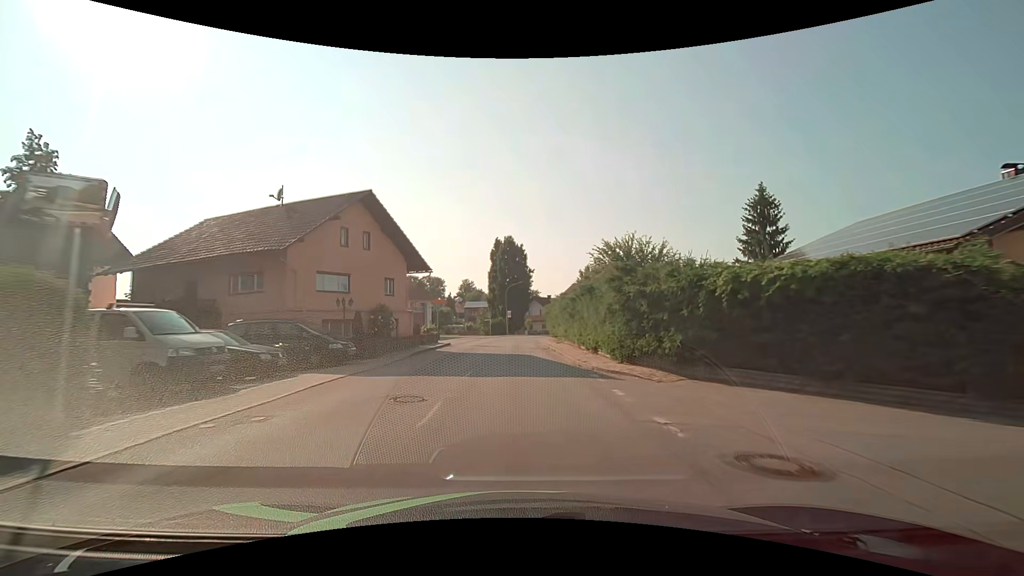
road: secondary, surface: asphalt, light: Day
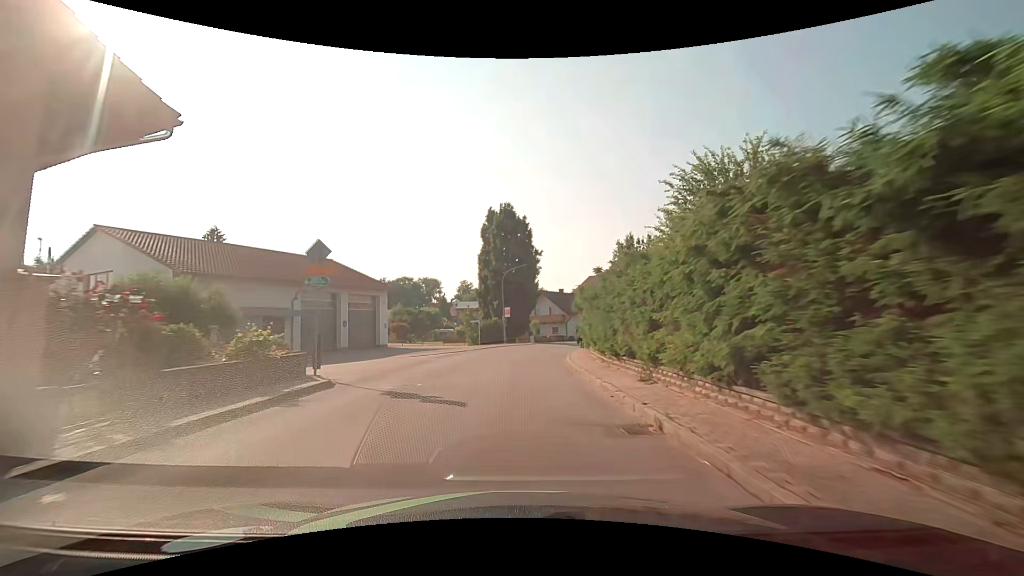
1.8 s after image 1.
(0.0, +22.9) m; 0°
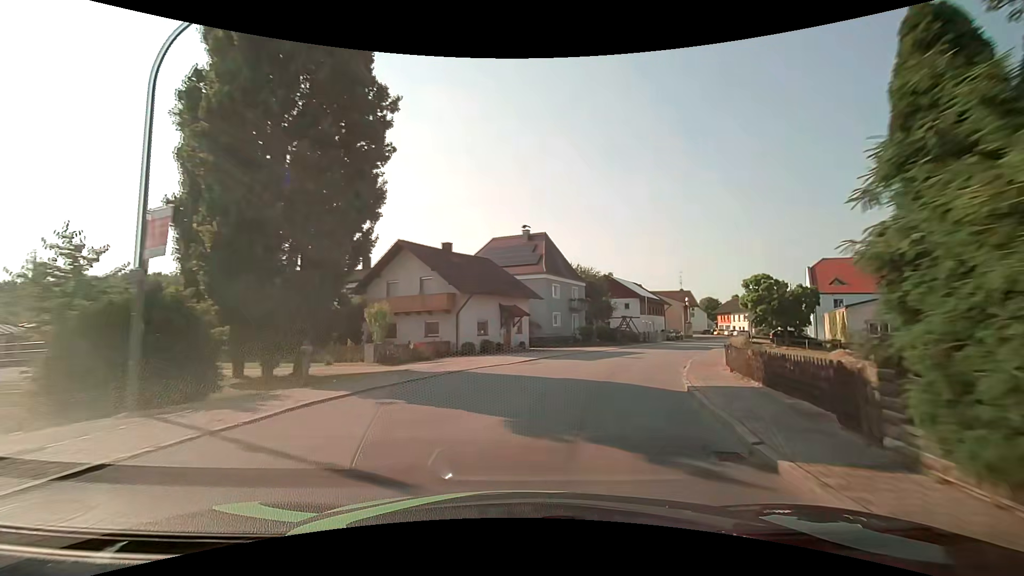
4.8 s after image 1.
(+2.4, +37.9) m; +13°
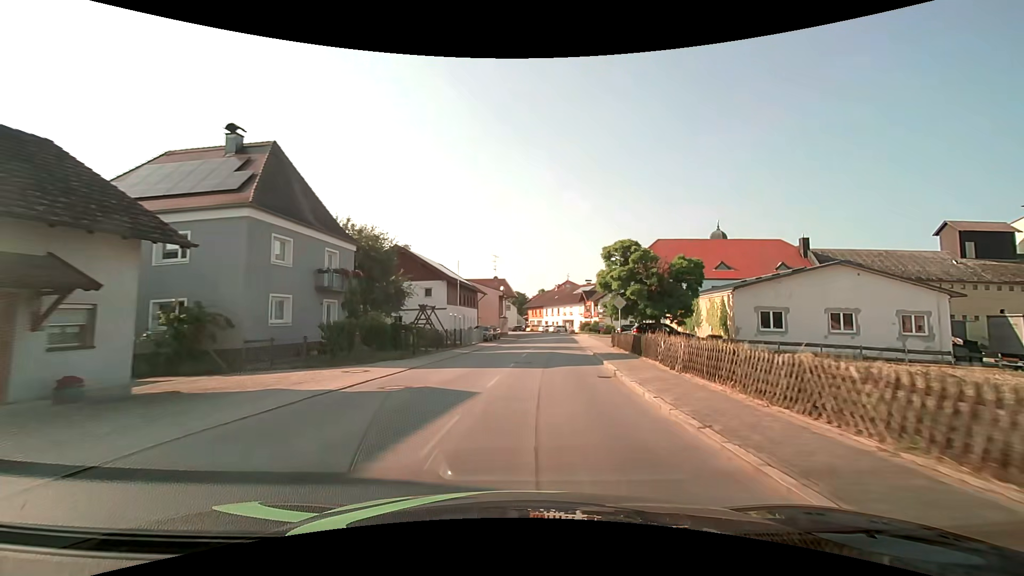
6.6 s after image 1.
(+4.5, +22.2) m; +23°
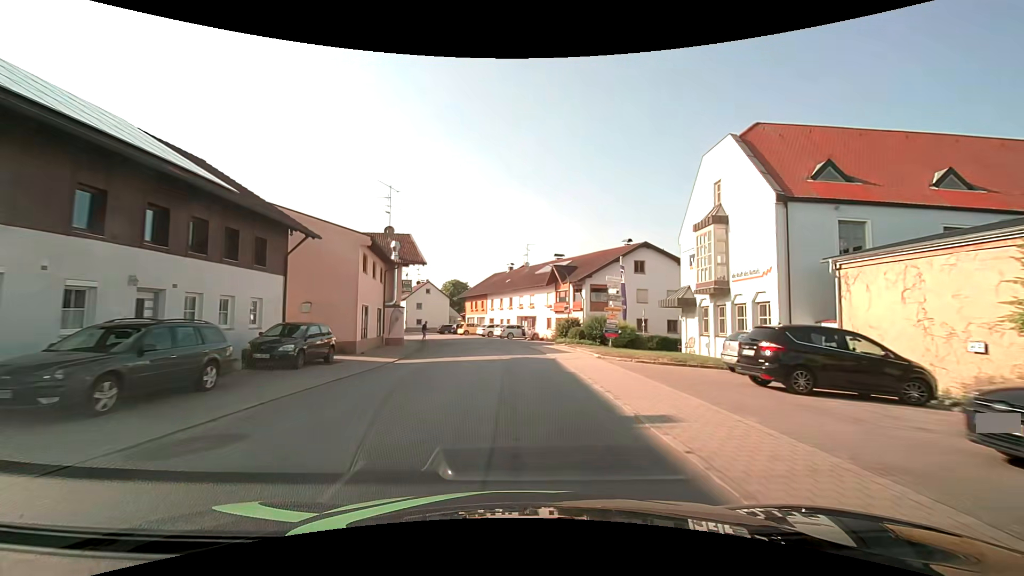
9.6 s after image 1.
(+3.3, +37.9) m; +6°
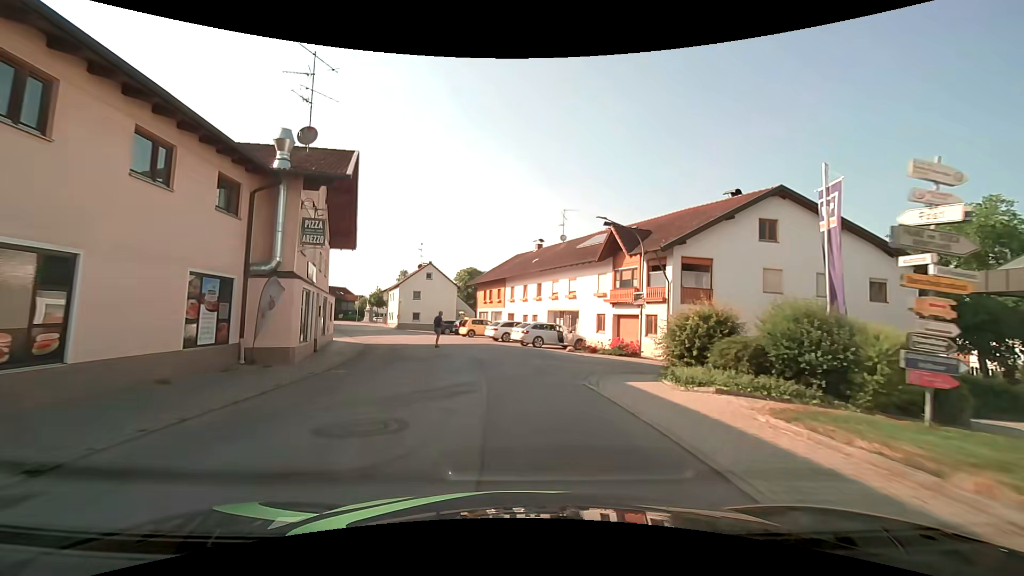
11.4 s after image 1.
(-0.3, +19.2) m; -3°
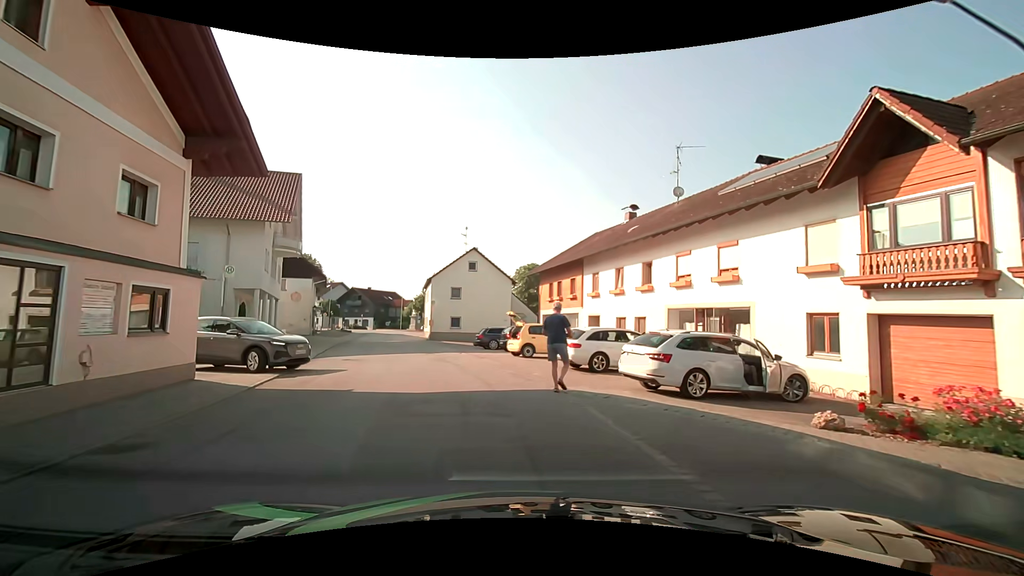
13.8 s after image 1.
(-0.8, +17.0) m; -6°
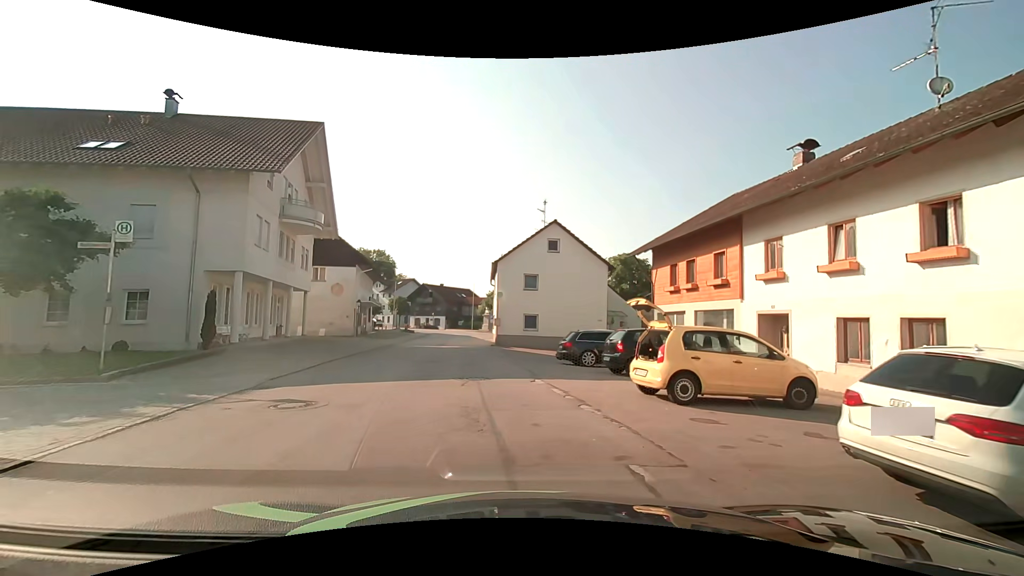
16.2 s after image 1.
(-1.1, +11.3) m; -10°
